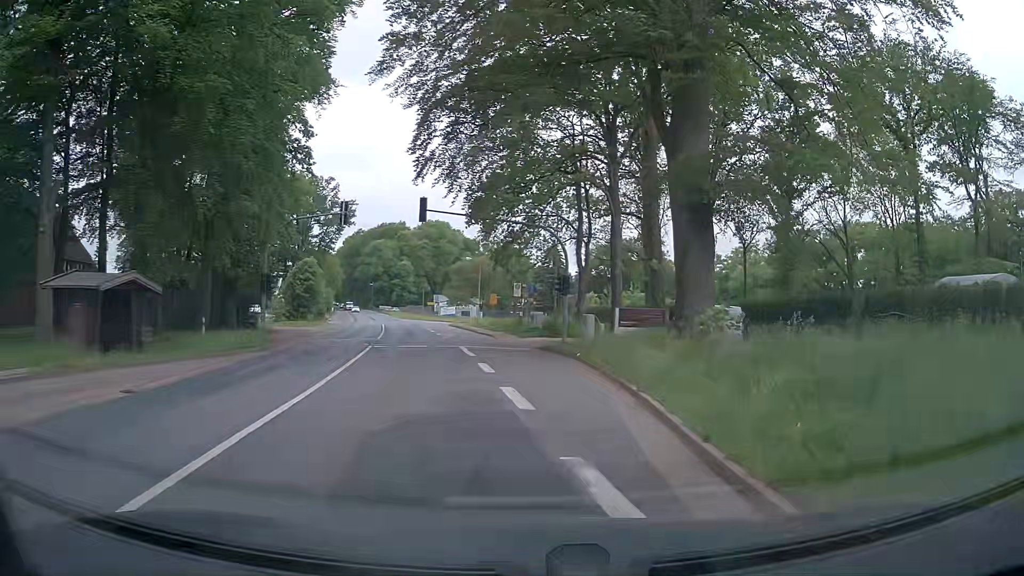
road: secondary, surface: asphalt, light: Day
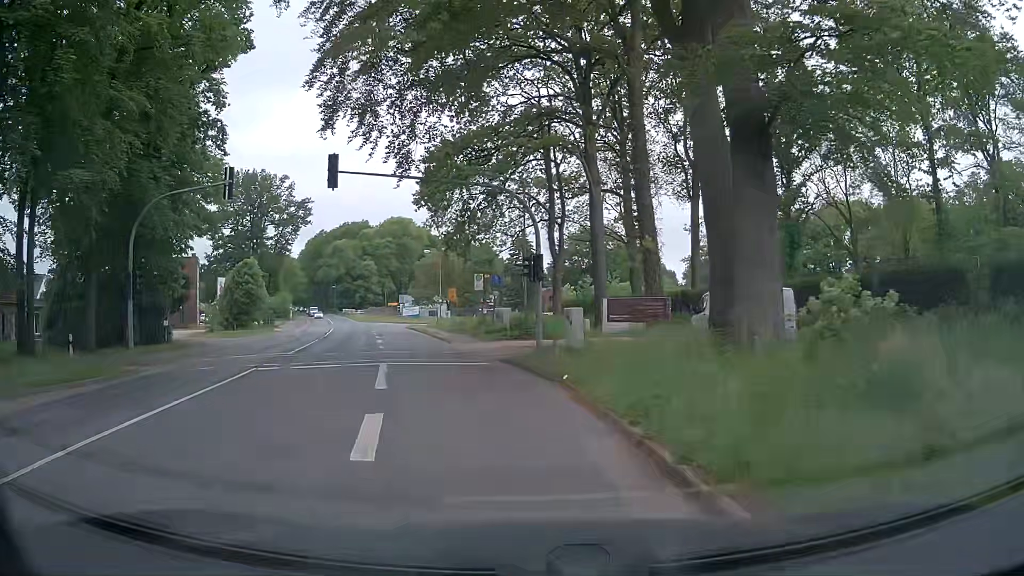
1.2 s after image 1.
(+0.5, +9.3) m; +4°
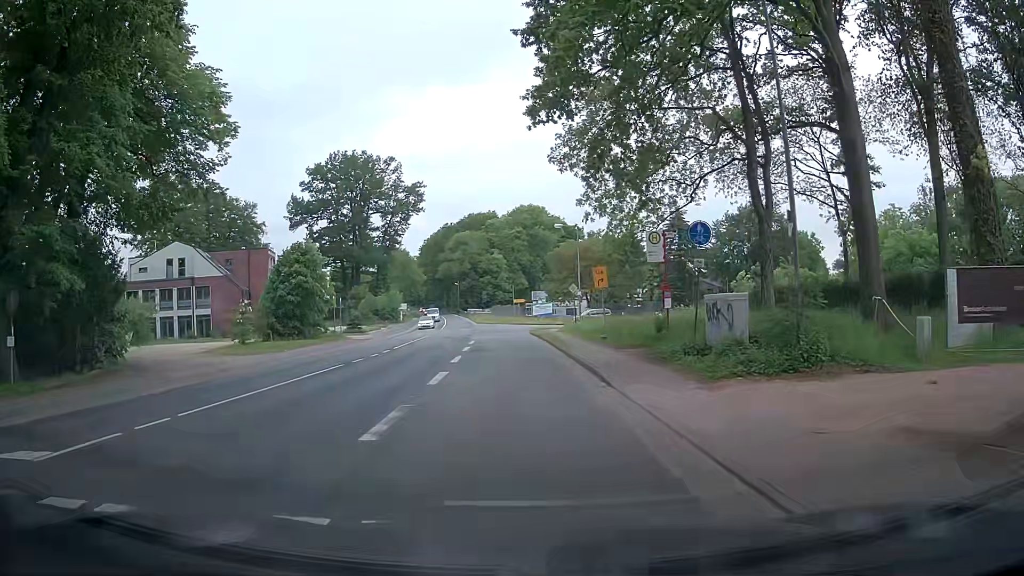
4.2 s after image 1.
(-2.8, +20.0) m; -13°
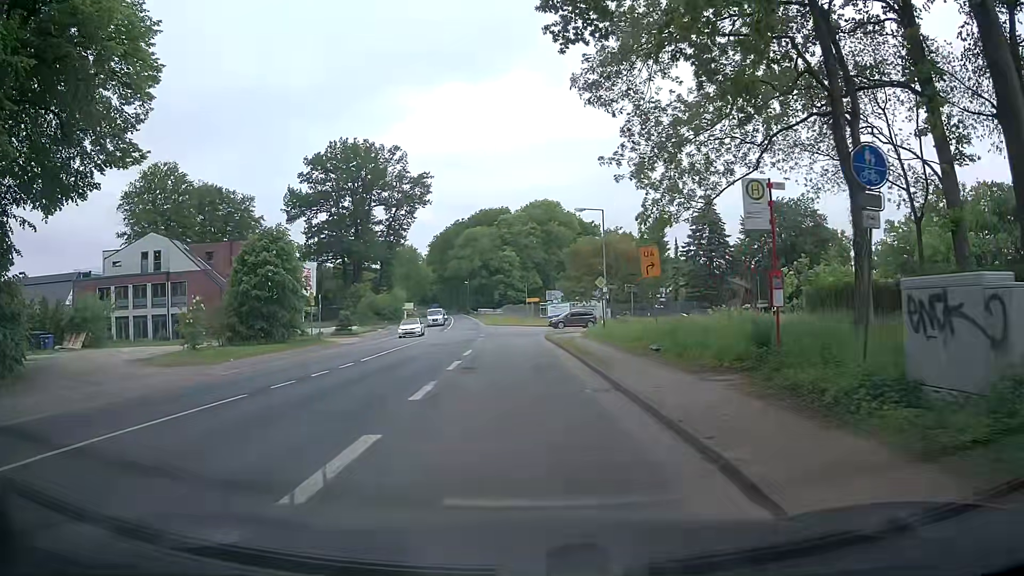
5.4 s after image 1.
(+0.1, +8.7) m; 0°
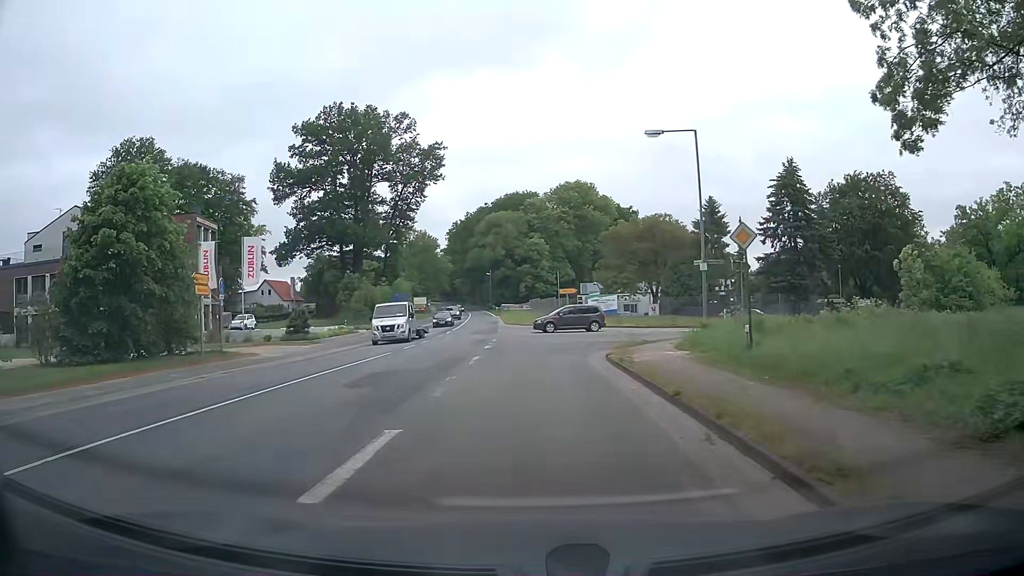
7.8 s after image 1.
(-0.6, +18.4) m; -3°
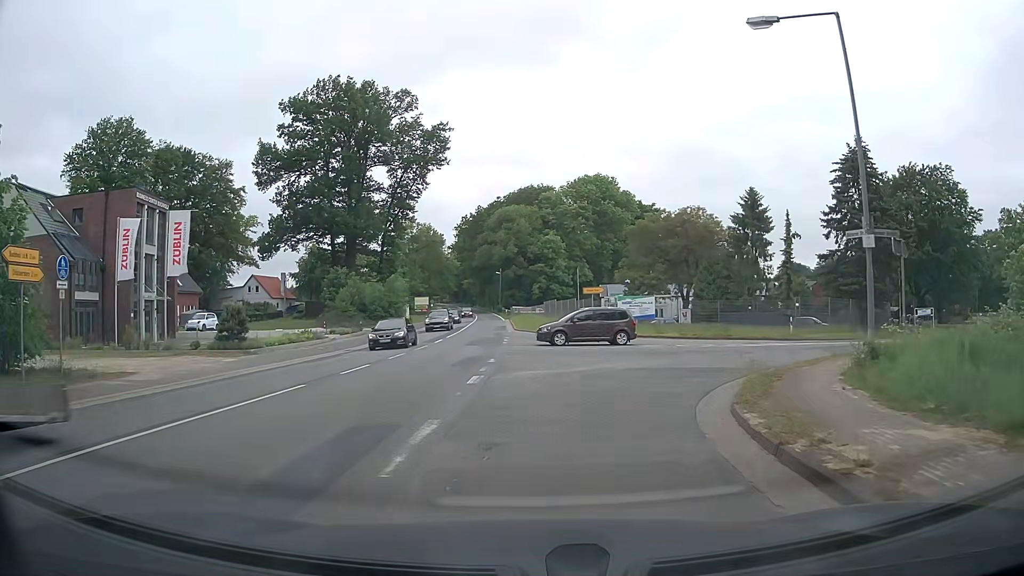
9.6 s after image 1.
(-0.2, +11.2) m; -1°
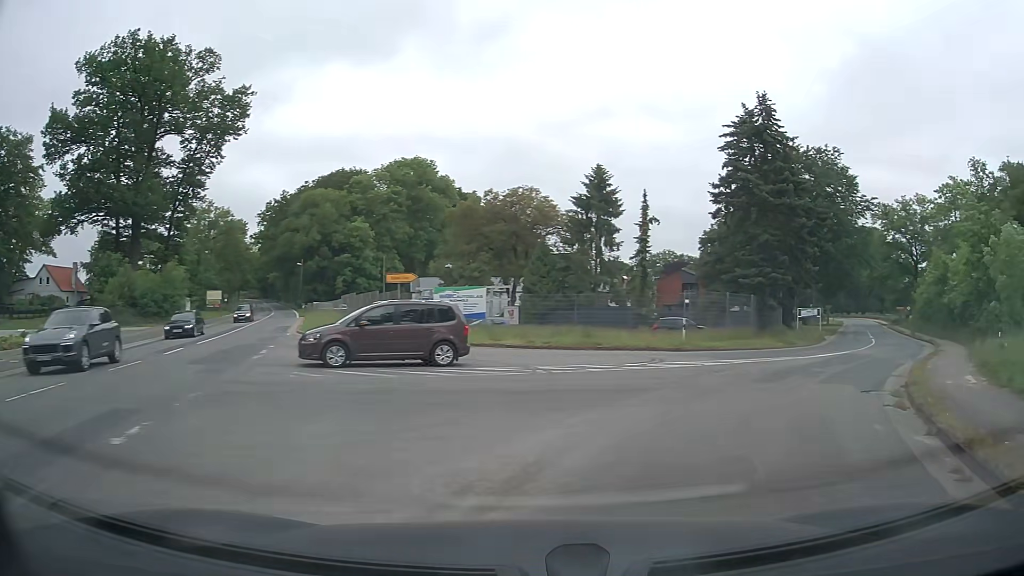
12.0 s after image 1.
(+0.9, +12.5) m; +15°
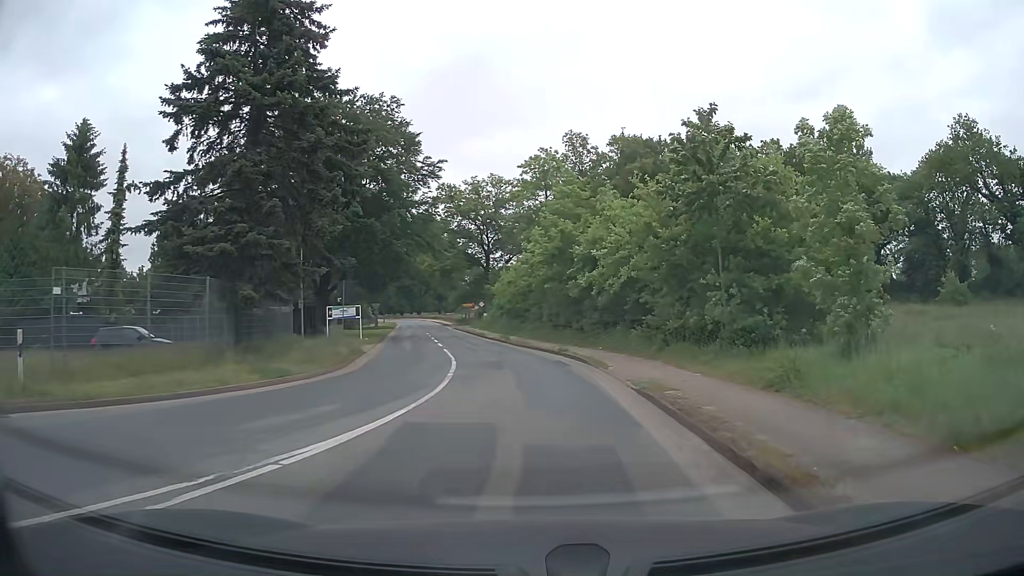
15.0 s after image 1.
(+7.3, +16.6) m; +39°
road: tertiary
(0, +10) (0, +20) (-2, +30) (-3, +40) (-5, +50) (-7, +59) (-8, +69) (-10, +79) (-12, +89) (-13, +99) m
